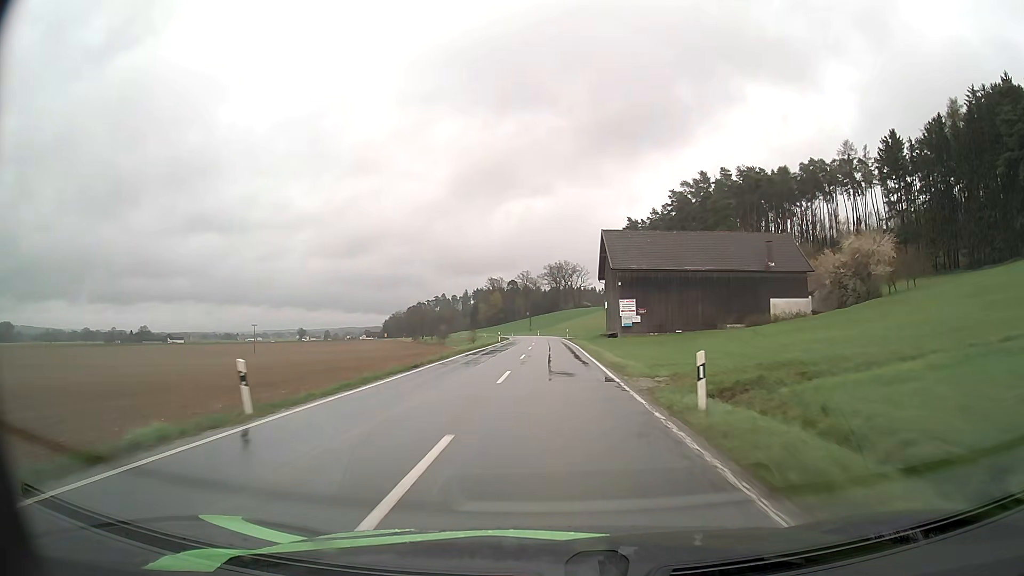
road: secondary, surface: asphalt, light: Day
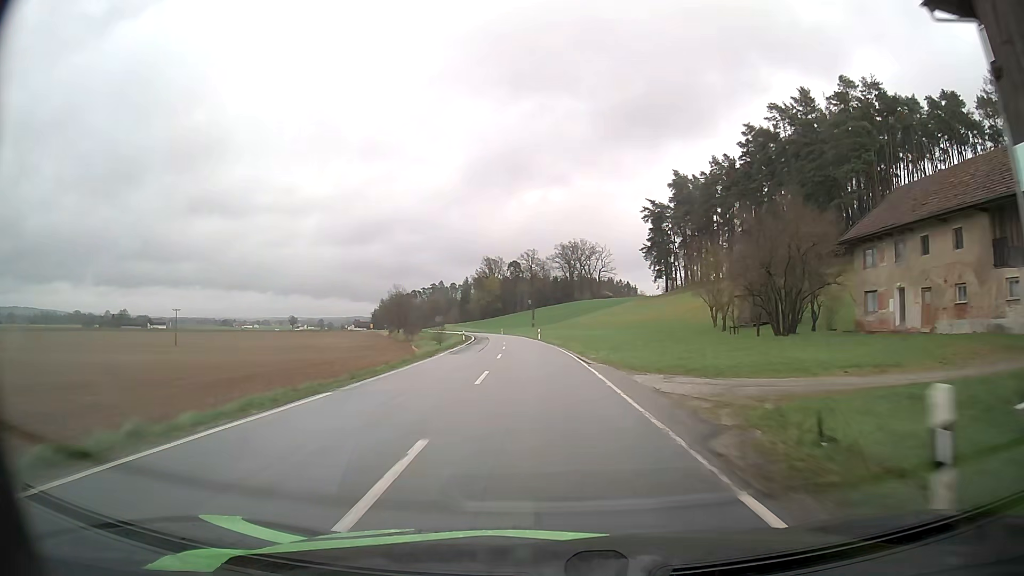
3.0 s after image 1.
(-0.1, +69.7) m; -1°
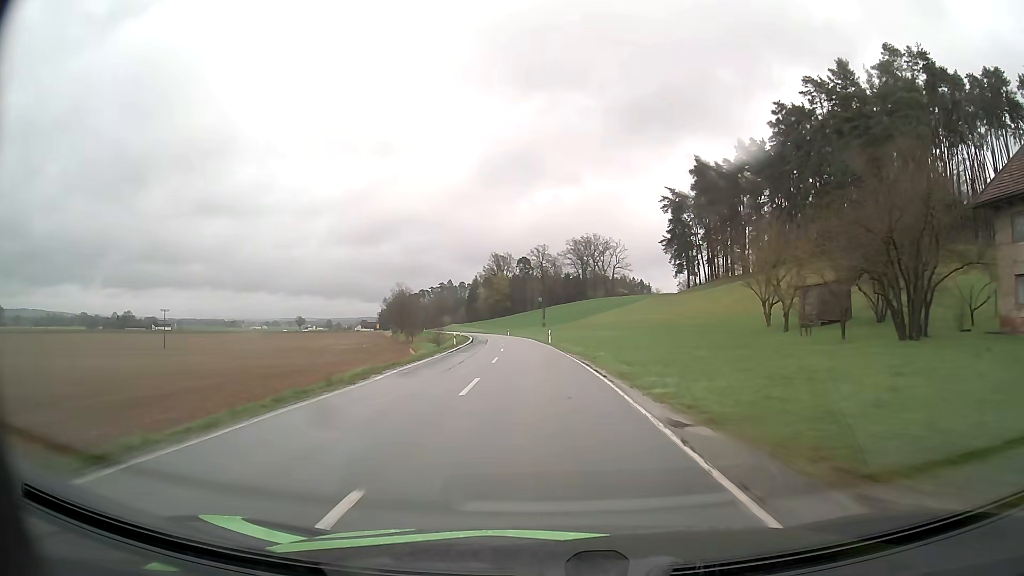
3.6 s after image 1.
(-0.1, +13.8) m; -1°
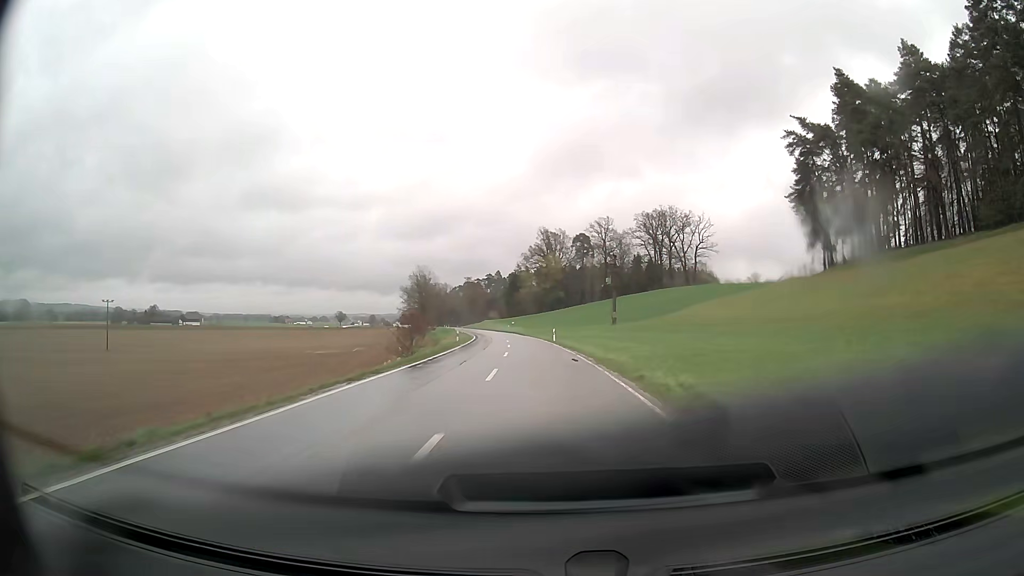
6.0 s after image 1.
(-1.9, +55.0) m; -4°
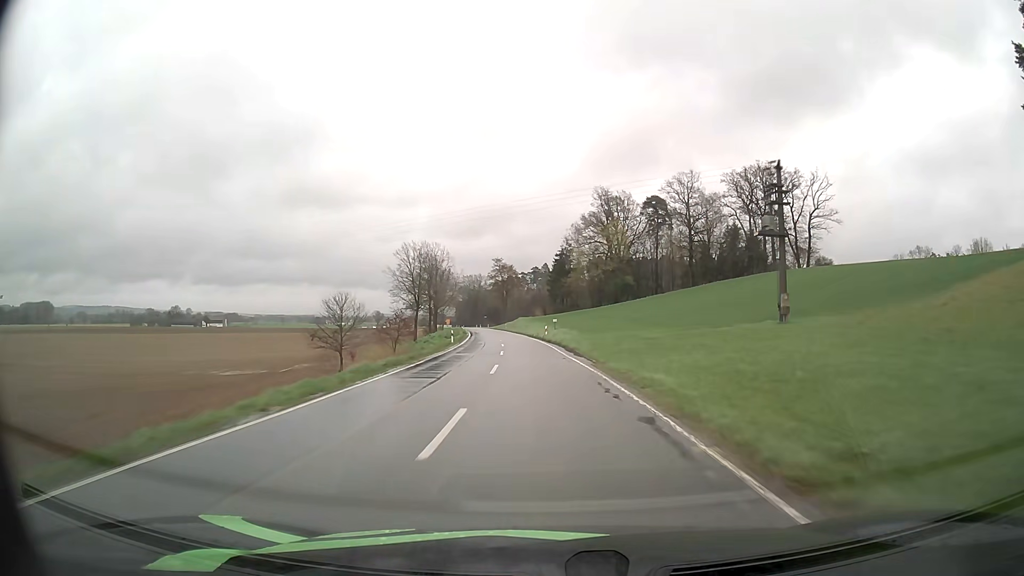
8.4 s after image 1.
(-2.1, +55.0) m; -4°
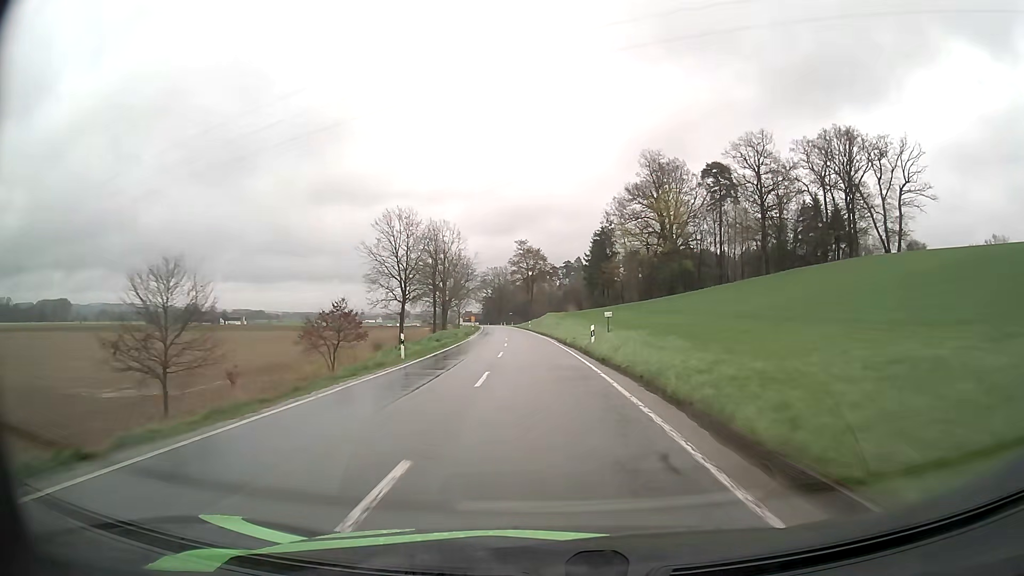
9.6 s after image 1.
(-0.6, +27.7) m; -2°
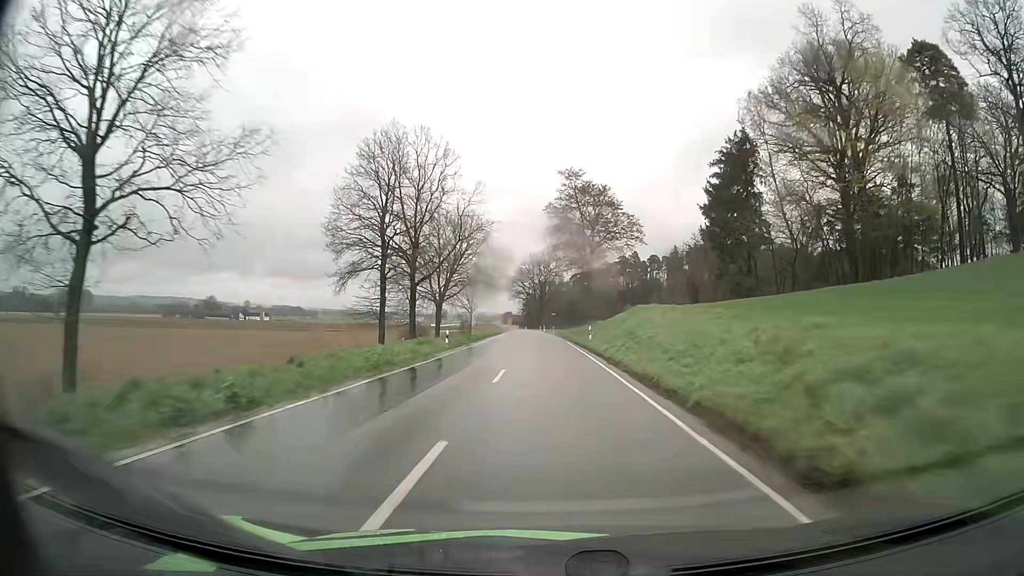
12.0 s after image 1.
(-2.3, +55.4) m; -4°
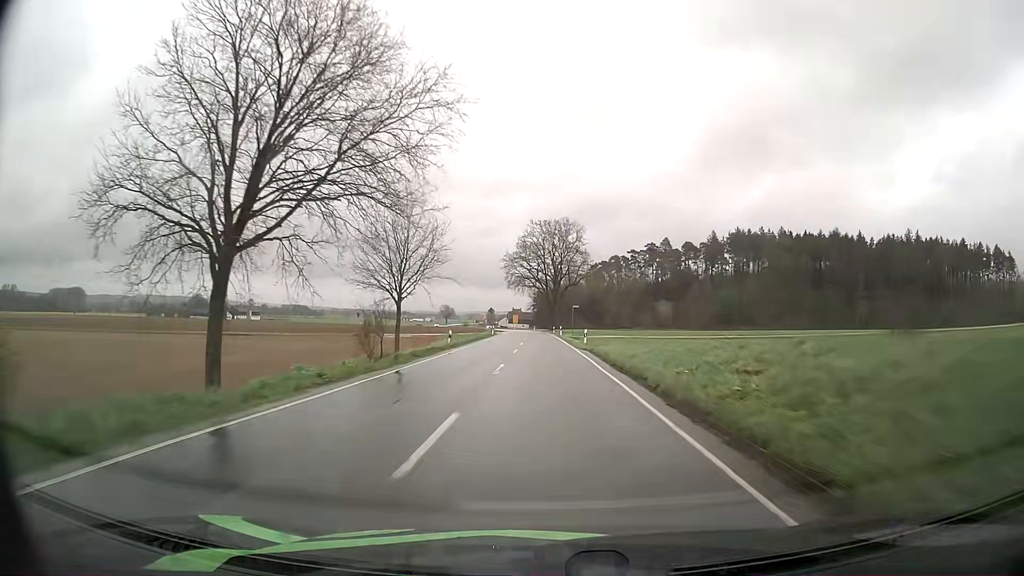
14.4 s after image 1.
(-0.6, +54.9) m; -1°
(0, +10) (0, +20) (0, +30) (0, +40) (0, +50) (-1, +60) (-1, +70) (-1, +80) (-2, +90) (-2, +100) m
